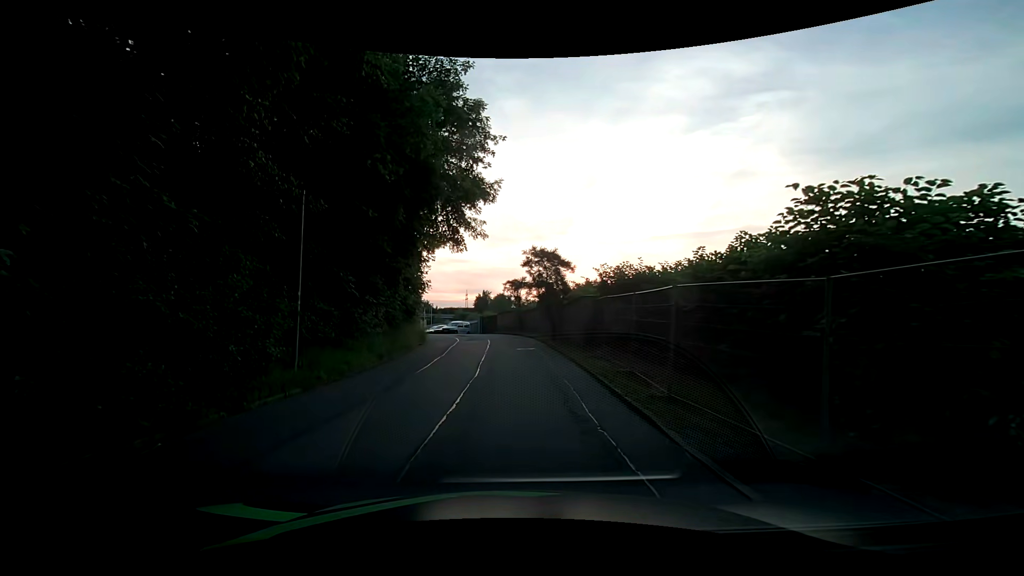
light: Day
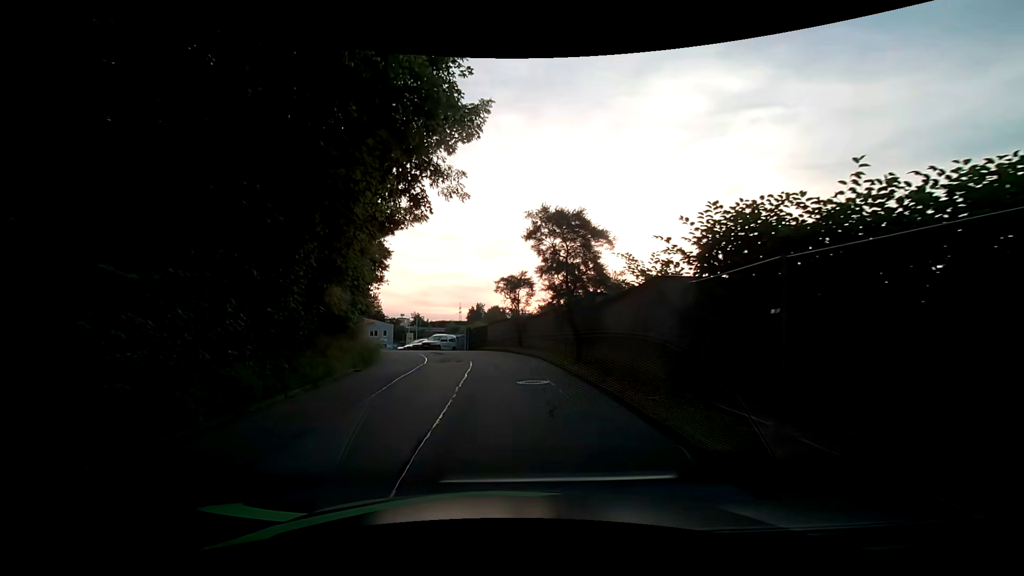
(+0.2, +10.4) m; +1°
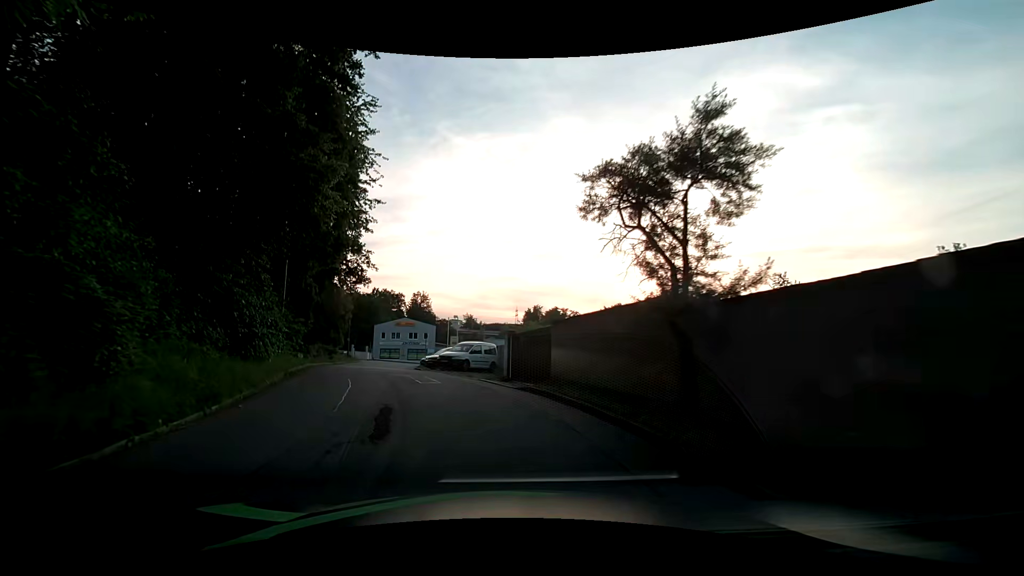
(-0.6, +19.7) m; -5°
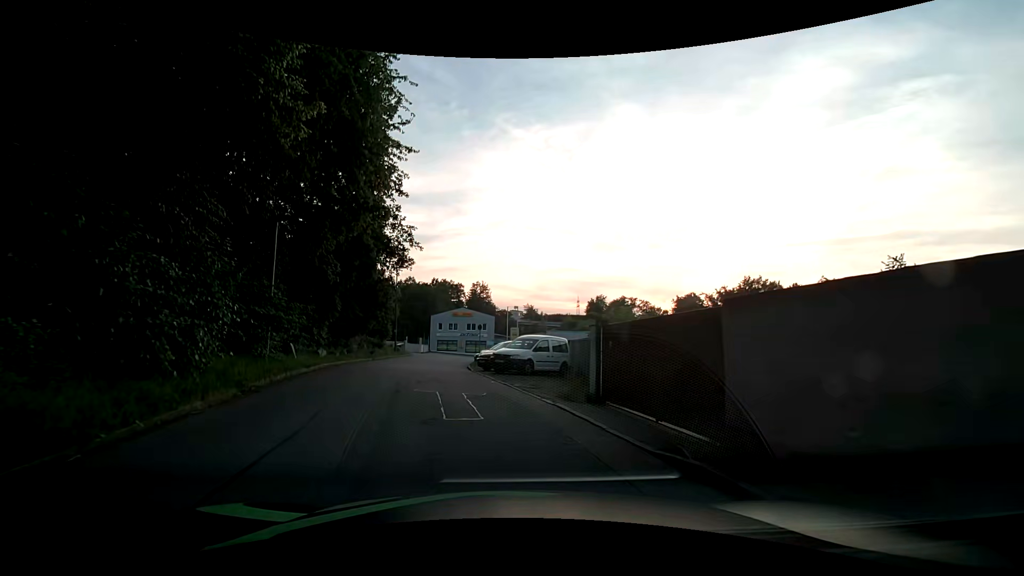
(-0.5, +7.4) m; -7°
